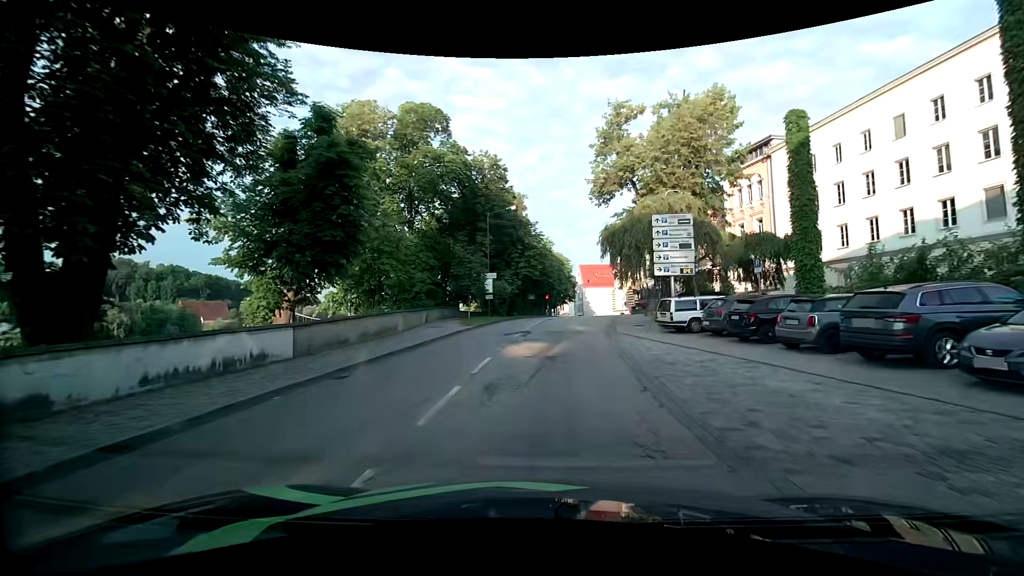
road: primary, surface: asphalt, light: Day
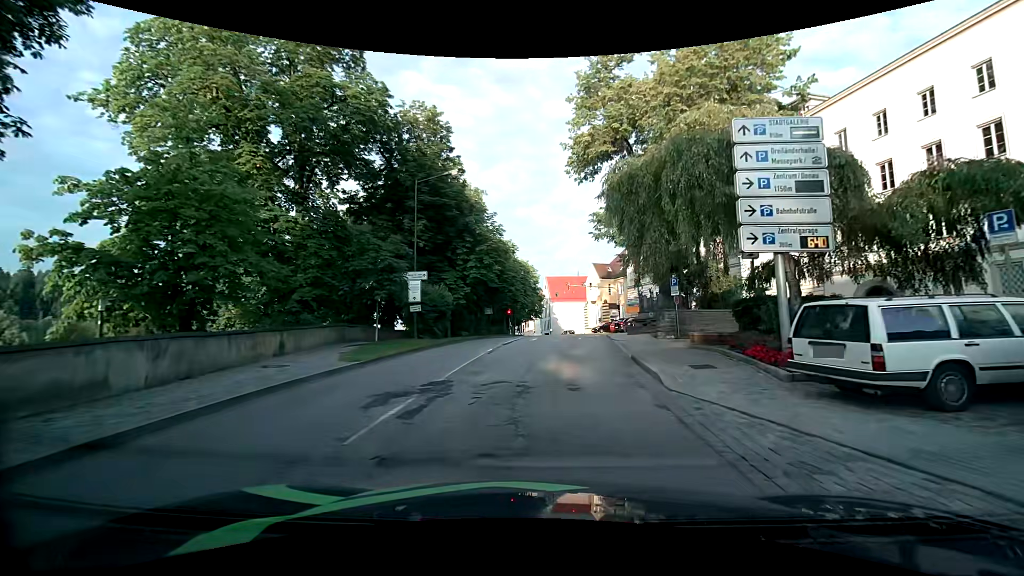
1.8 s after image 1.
(+0.5, +14.1) m; +5°
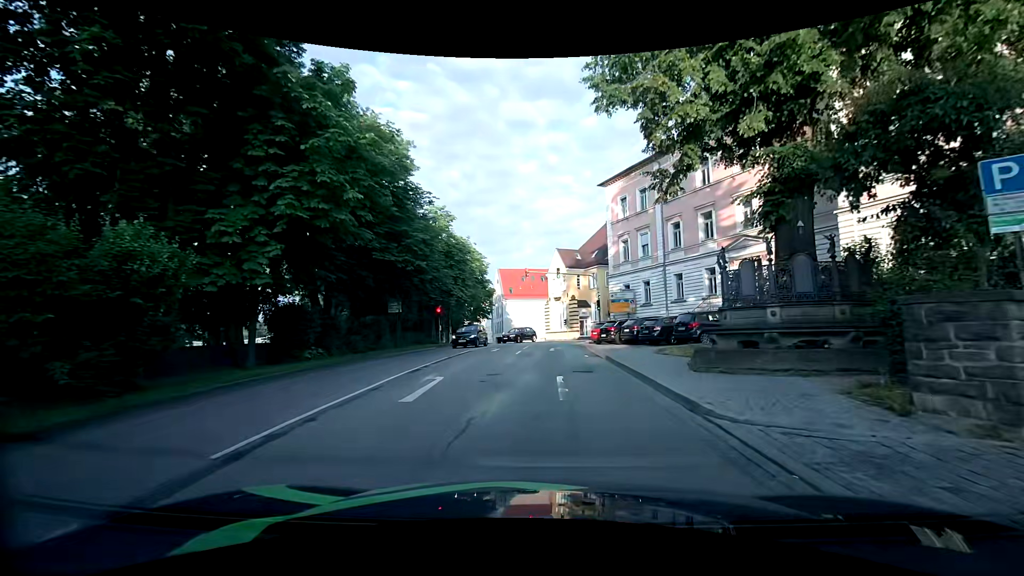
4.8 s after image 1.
(+0.8, +20.2) m; +6°
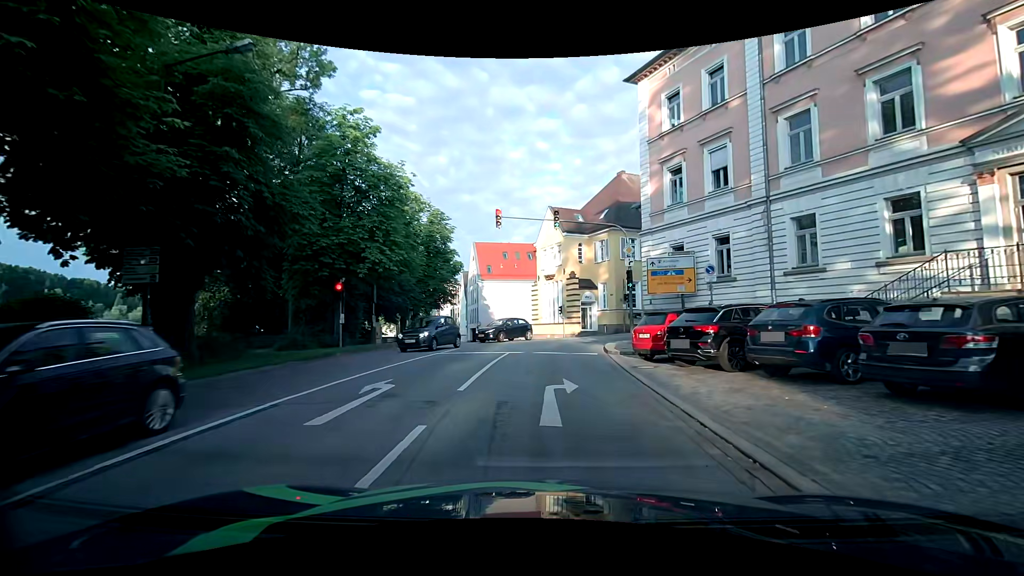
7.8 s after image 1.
(-0.2, +19.4) m; -1°
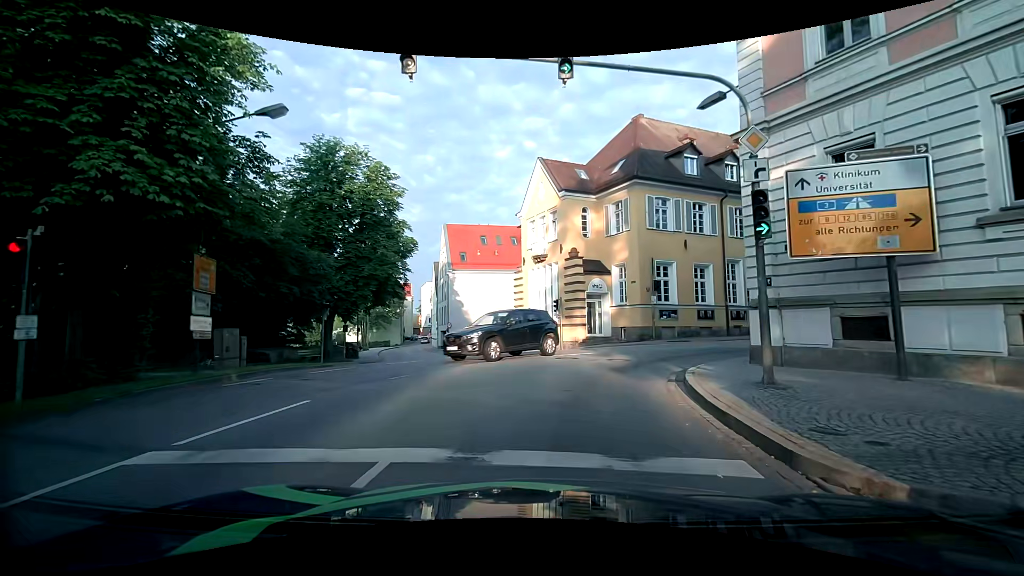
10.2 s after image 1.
(+0.4, +14.4) m; +2°
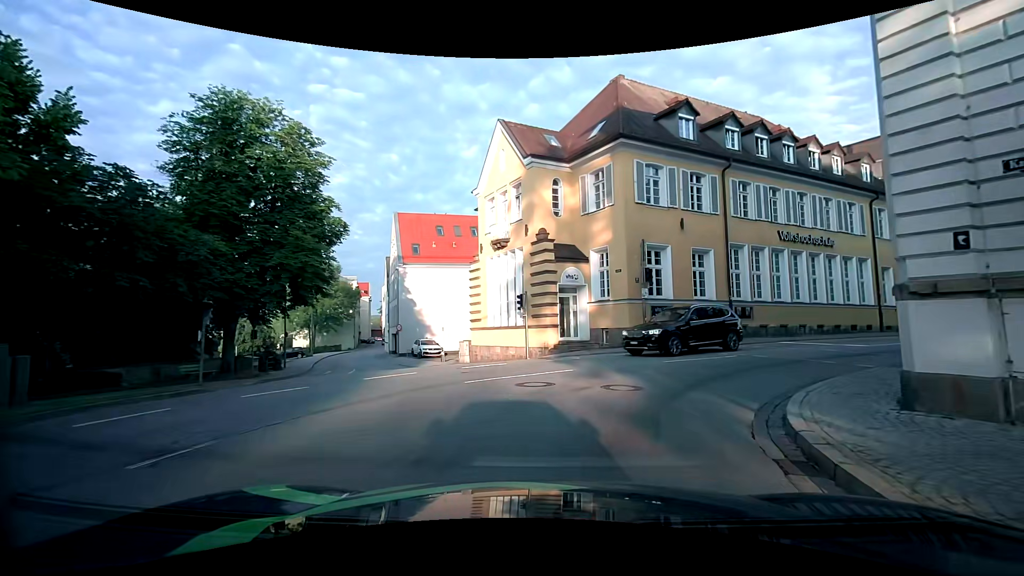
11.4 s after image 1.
(+0.3, +6.5) m; +5°
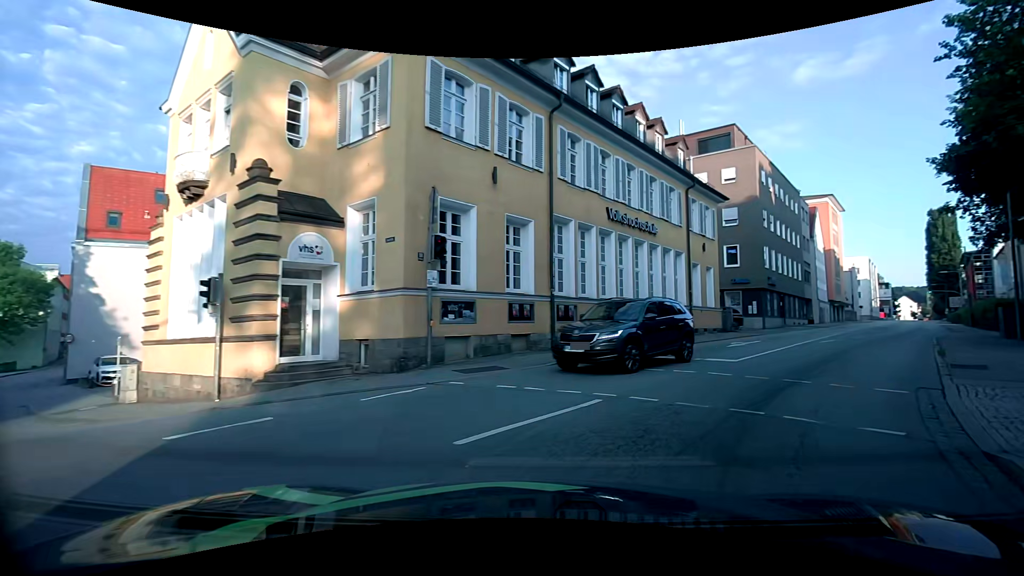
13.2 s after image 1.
(+1.3, +9.2) m; +21°
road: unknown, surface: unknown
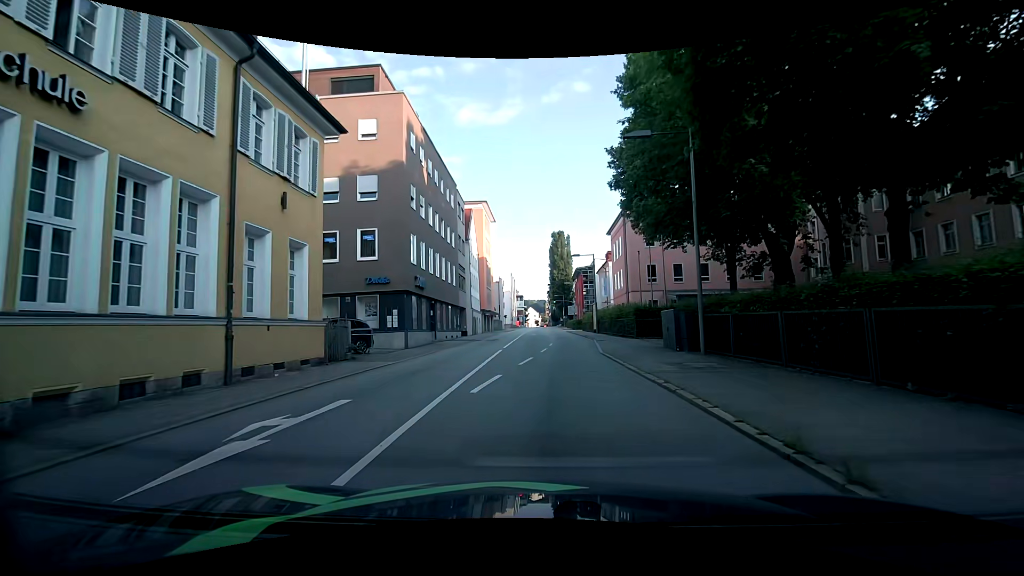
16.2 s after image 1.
(+6.6, +14.1) m; +38°
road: primary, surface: asphalt
